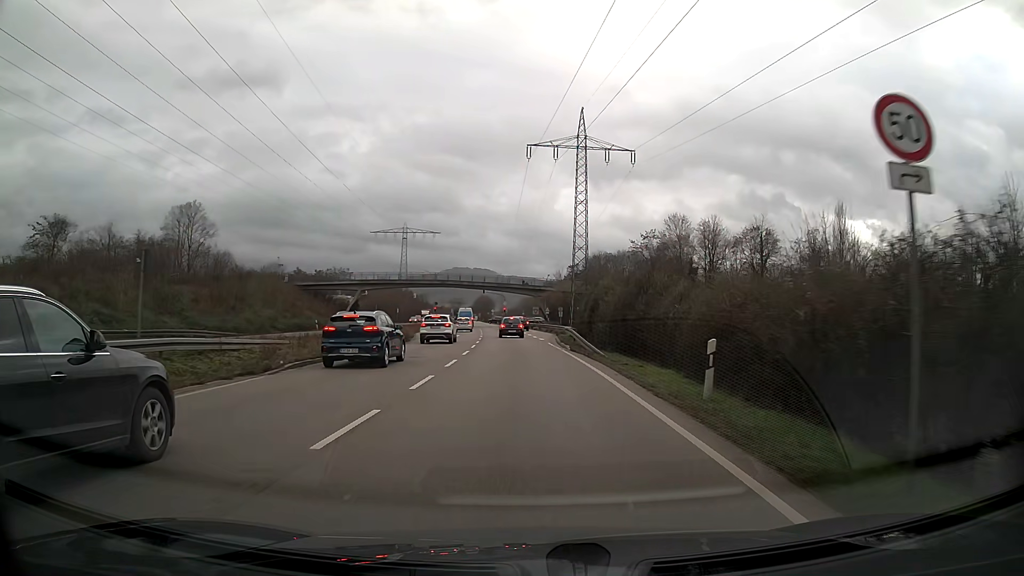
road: trunk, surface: asphalt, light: Day
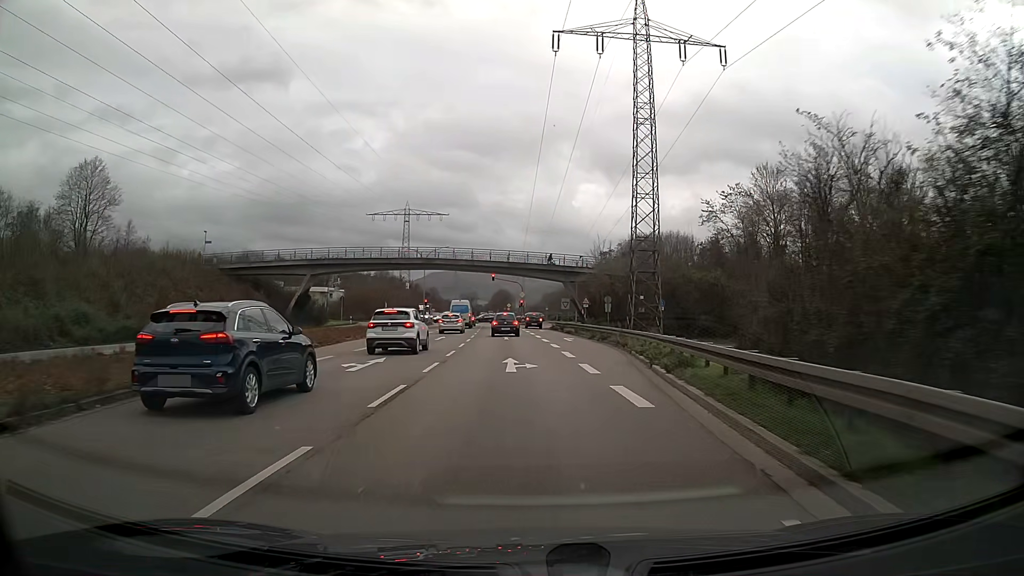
(-0.5, +33.0) m; -2°
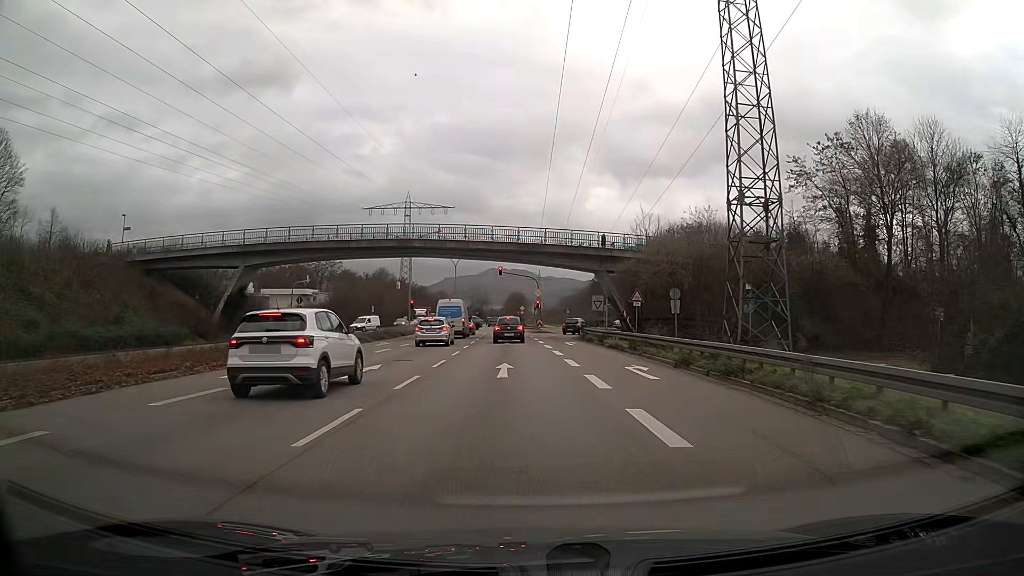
(-0.2, +20.6) m; -1°
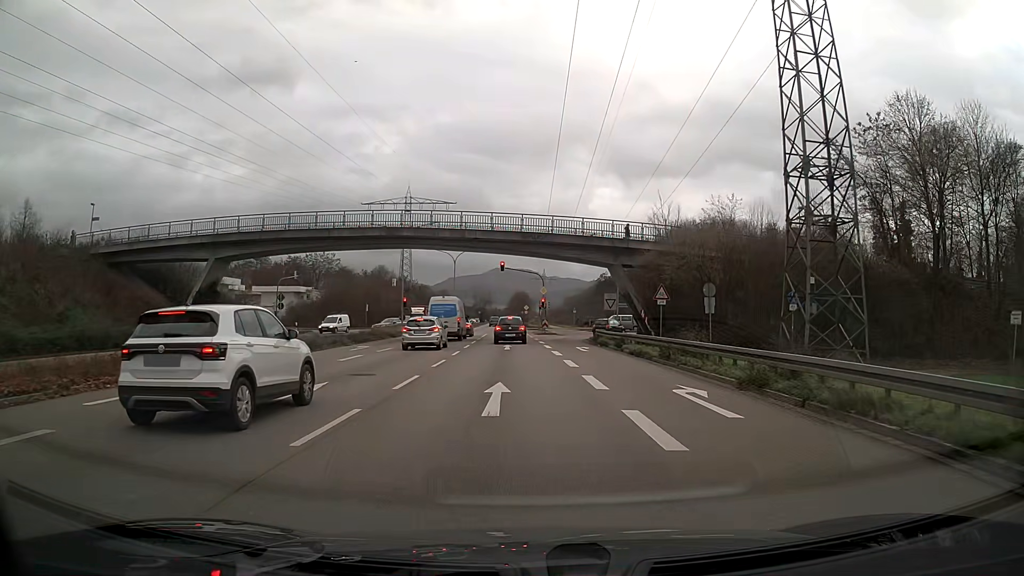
(0.0, +5.9) m; 0°
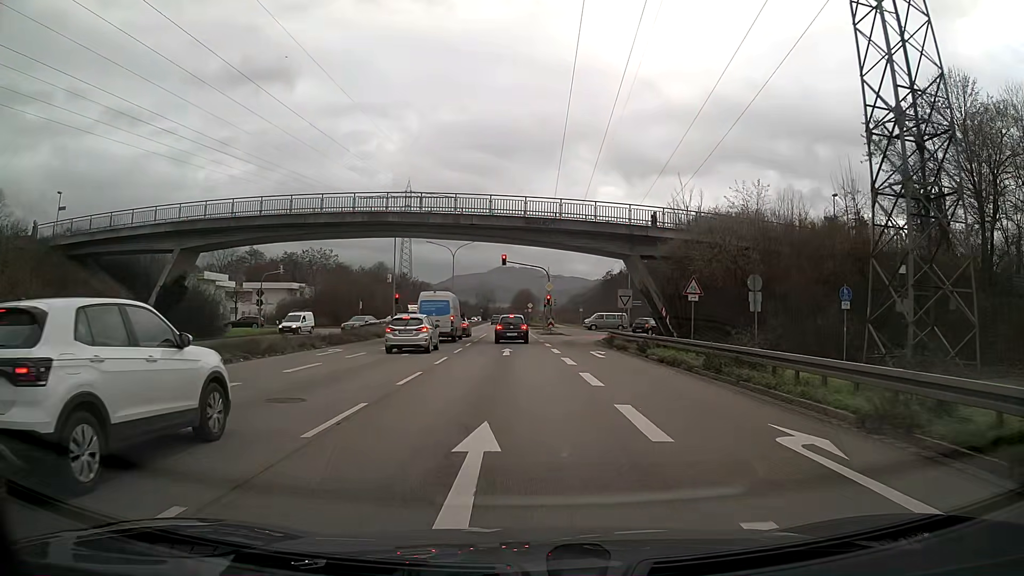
(0.0, +5.5) m; 0°
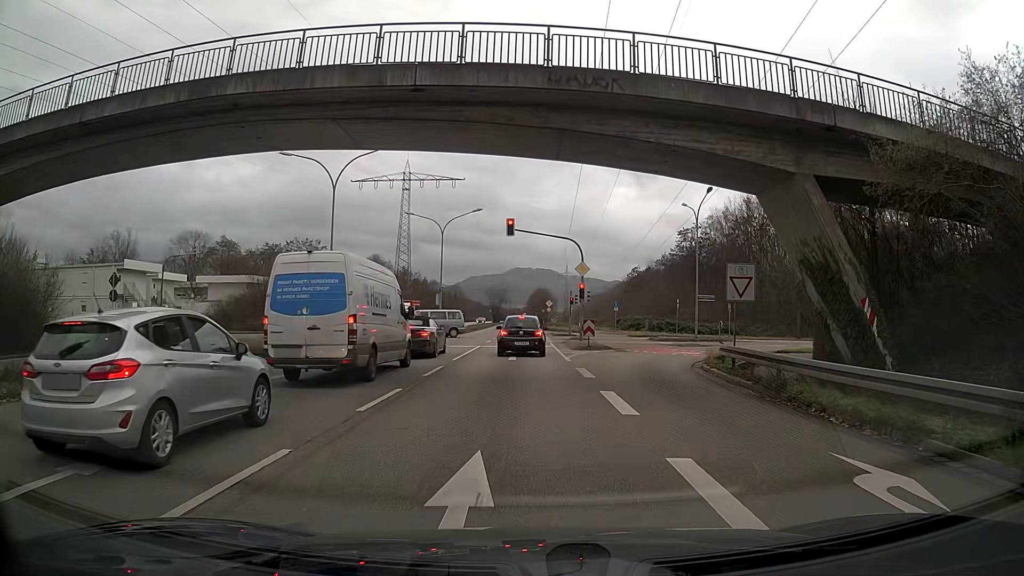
(-0.3, +21.5) m; -1°
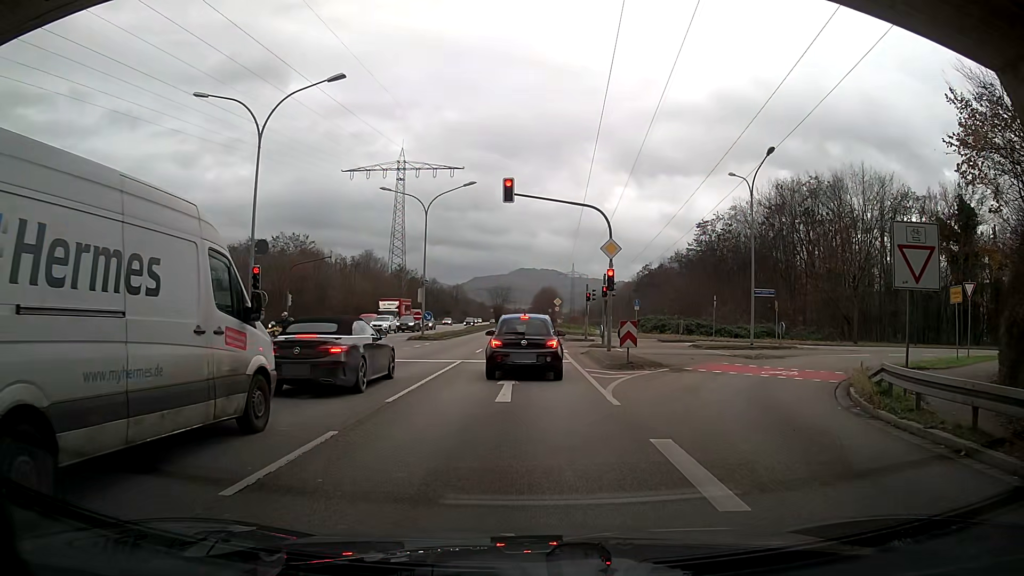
(0.0, +10.5) m; 0°
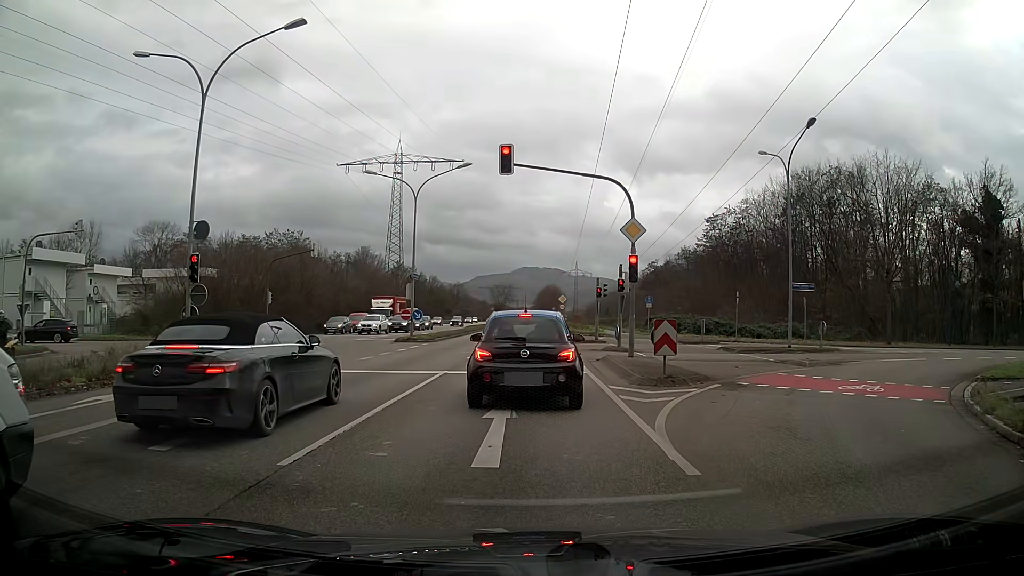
(0.0, +4.8) m; -1°
(0, +10) (0, +20) (0, +30) (0, +40) (0, +50) (0, +60) (0, +70) (+1, +80) (+1, +90) (+1, +100) m
